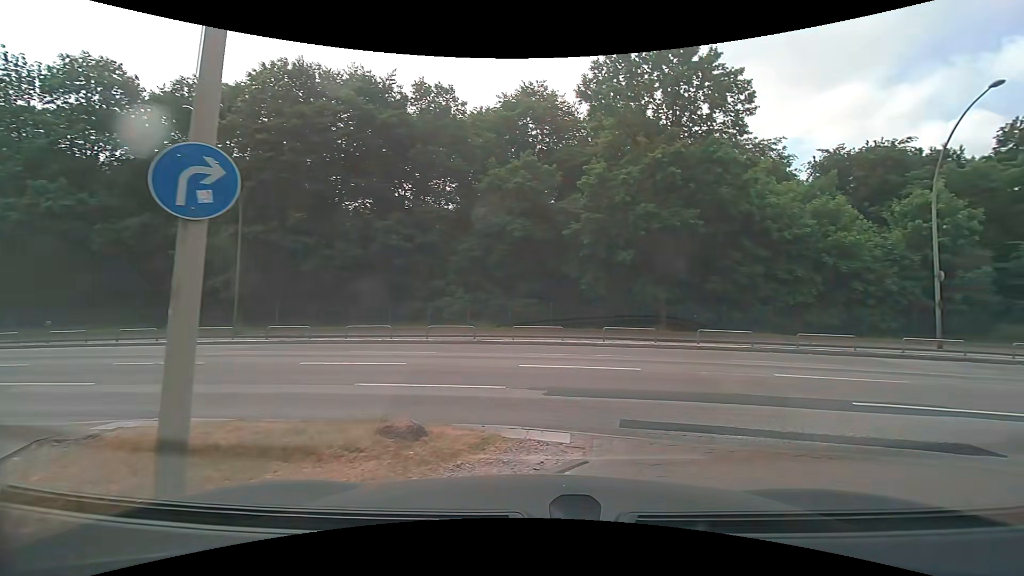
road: service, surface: paving_stones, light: Day
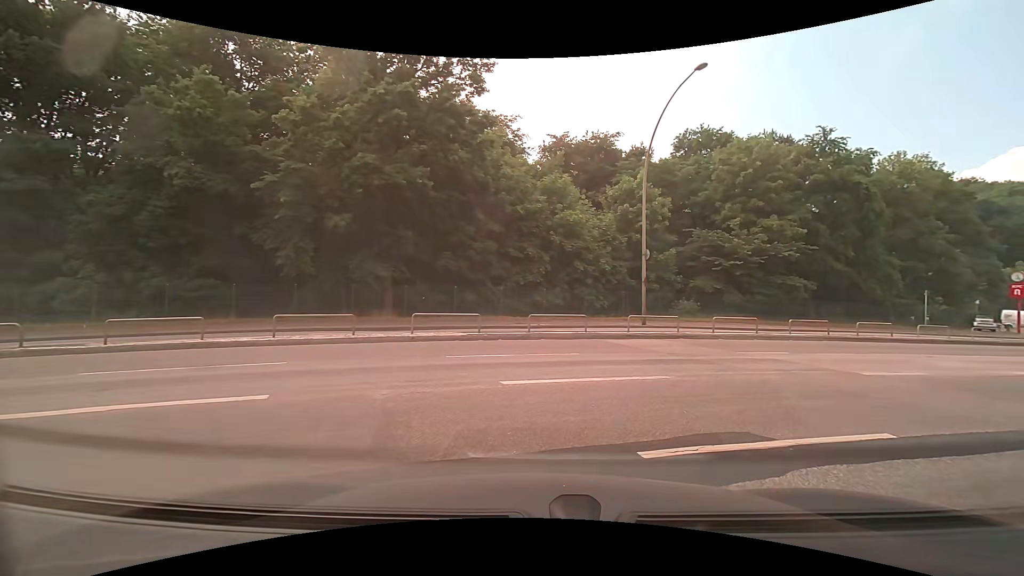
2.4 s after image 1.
(+1.9, +6.2) m; +30°
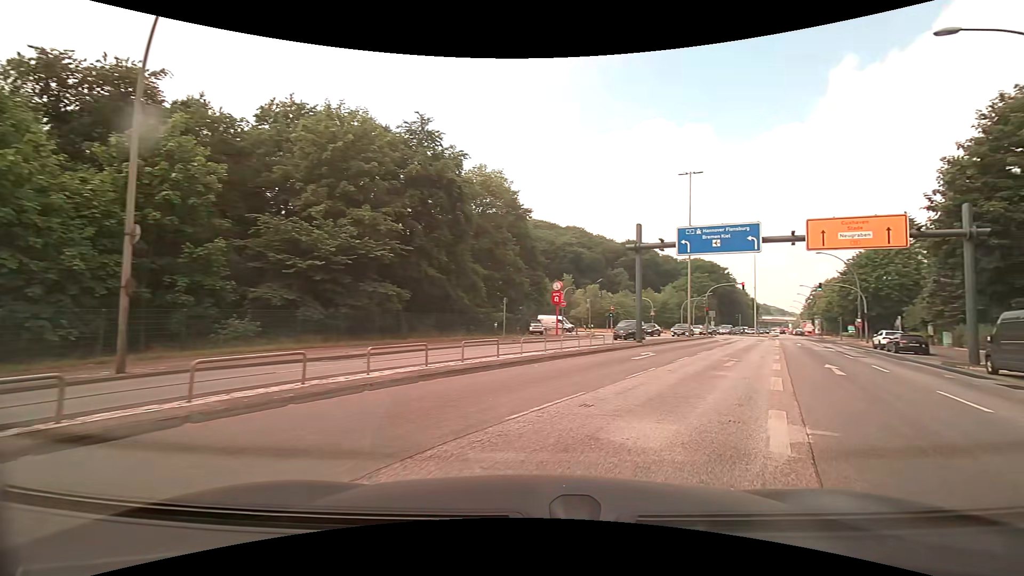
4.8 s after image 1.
(+3.6, +10.8) m; +41°
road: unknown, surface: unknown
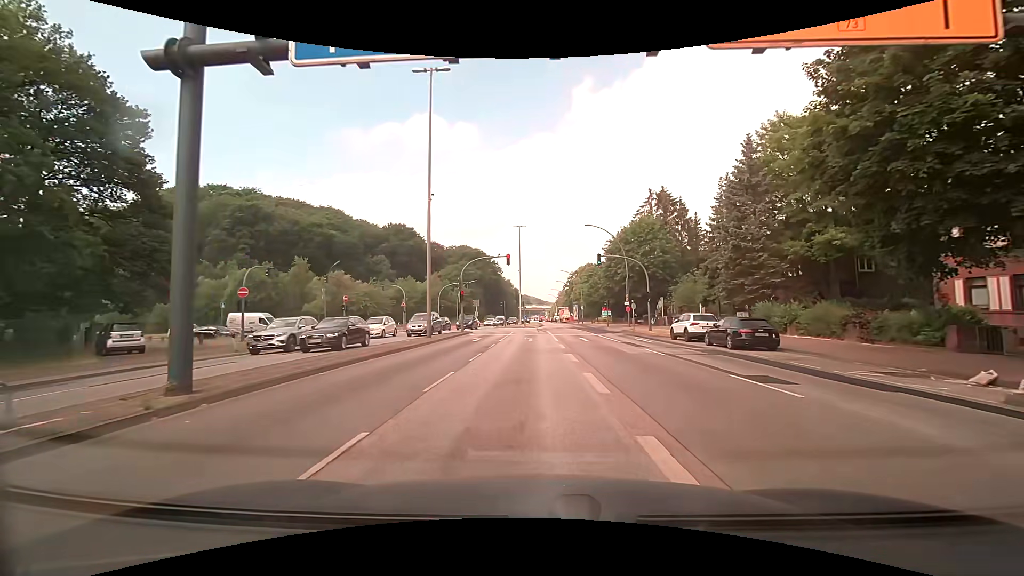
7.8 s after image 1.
(+7.1, +20.7) m; +24°
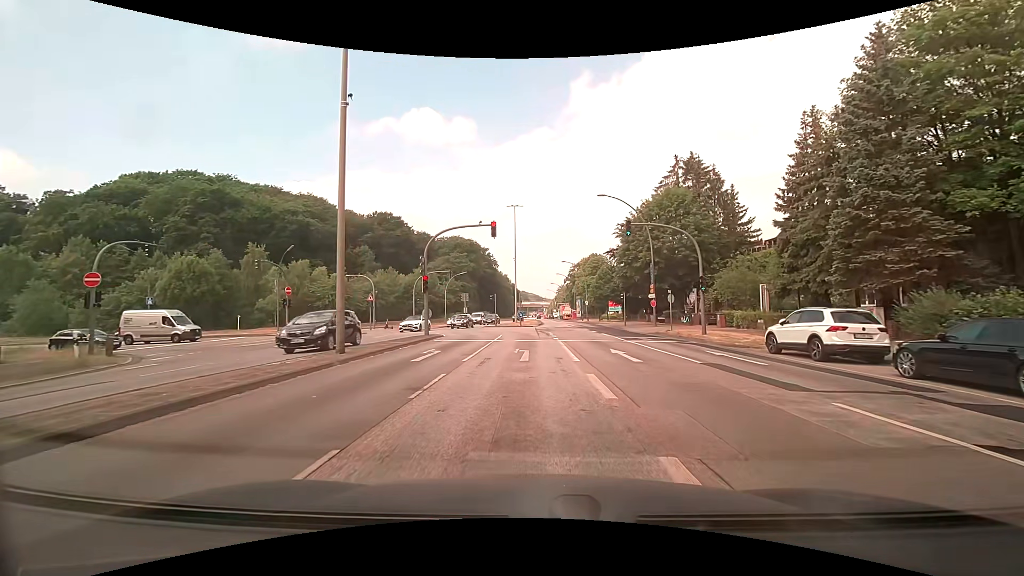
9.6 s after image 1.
(+0.1, +13.0) m; 0°
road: primary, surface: asphalt
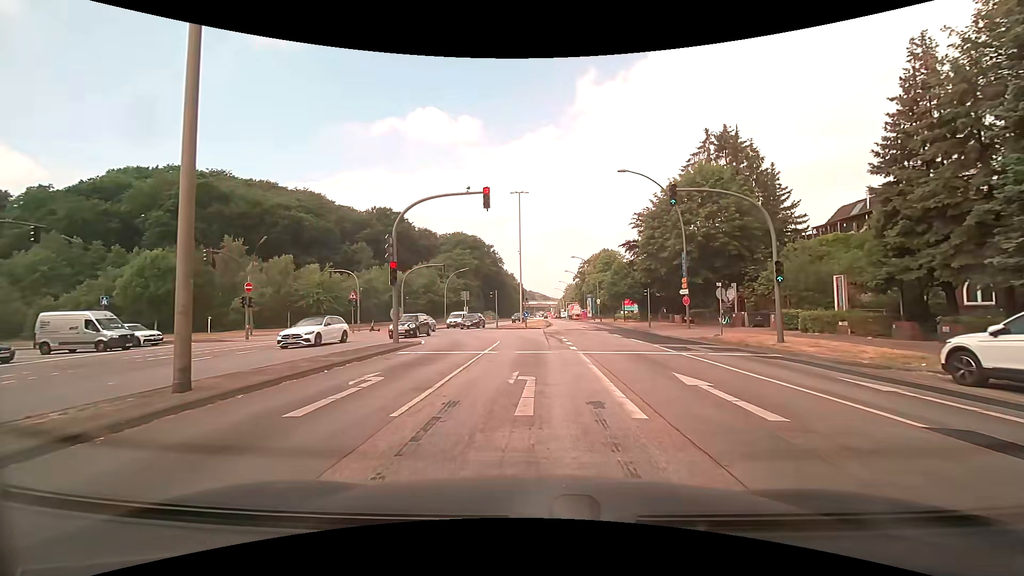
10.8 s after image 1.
(0.0, +7.5) m; -1°
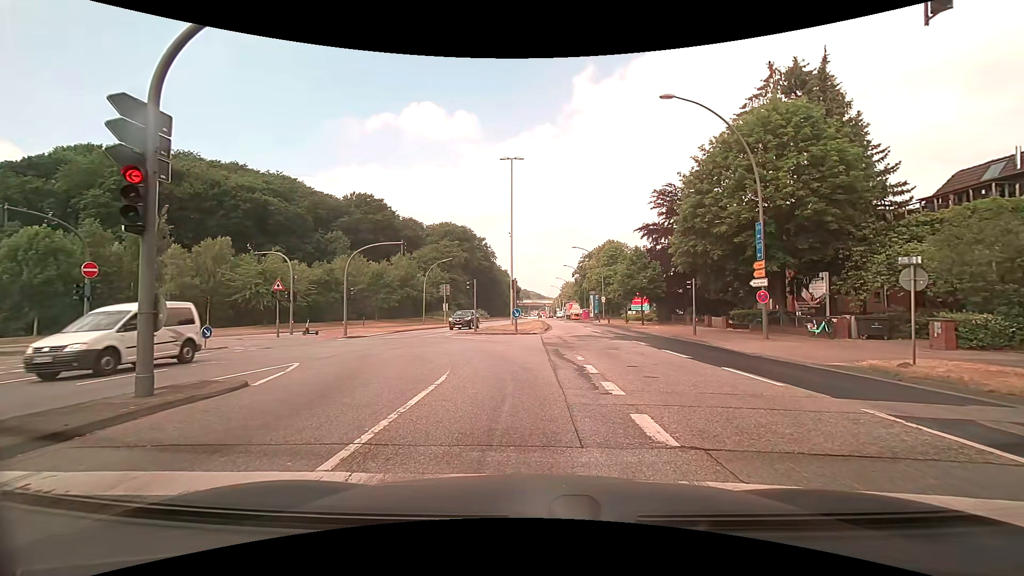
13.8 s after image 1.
(+0.2, +12.7) m; +3°
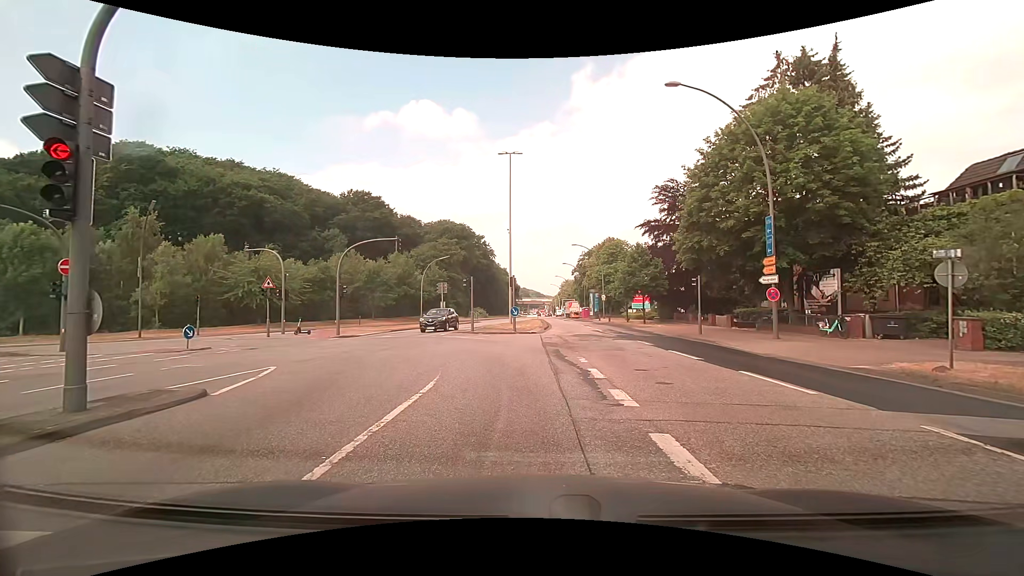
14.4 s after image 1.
(0.0, +1.0) m; -2°
